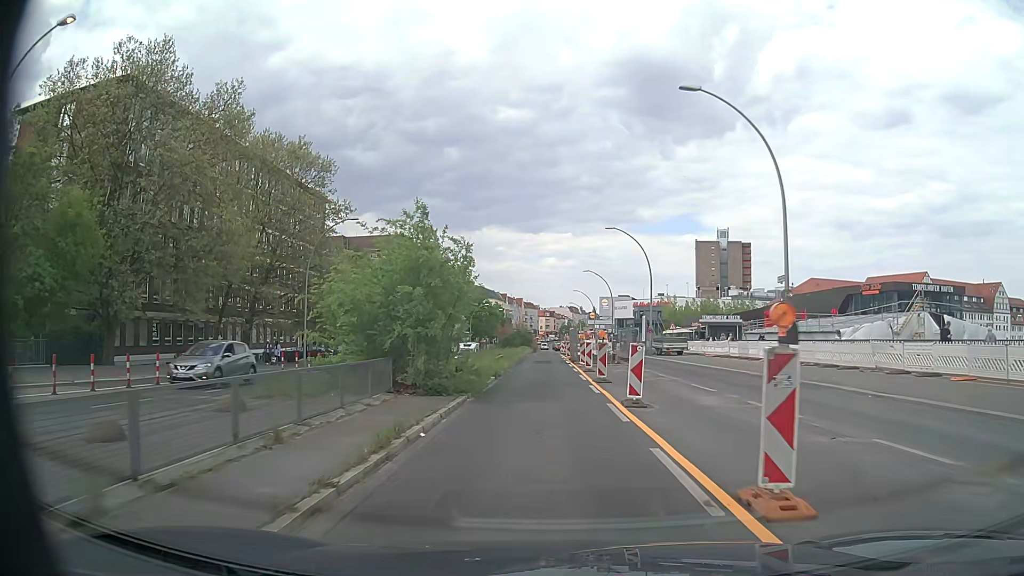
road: primary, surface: asphalt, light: Day
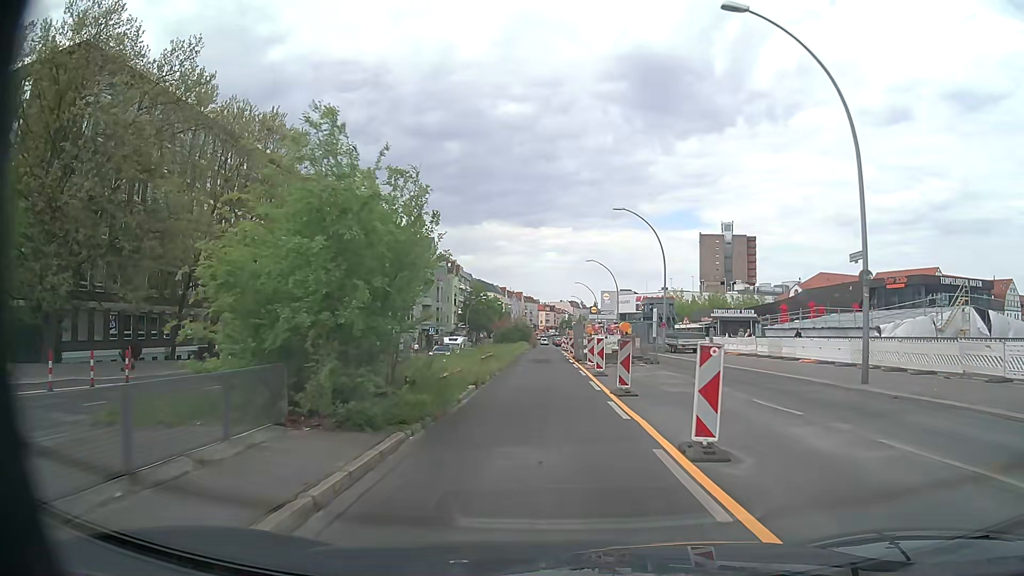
(0.0, +6.2) m; 0°
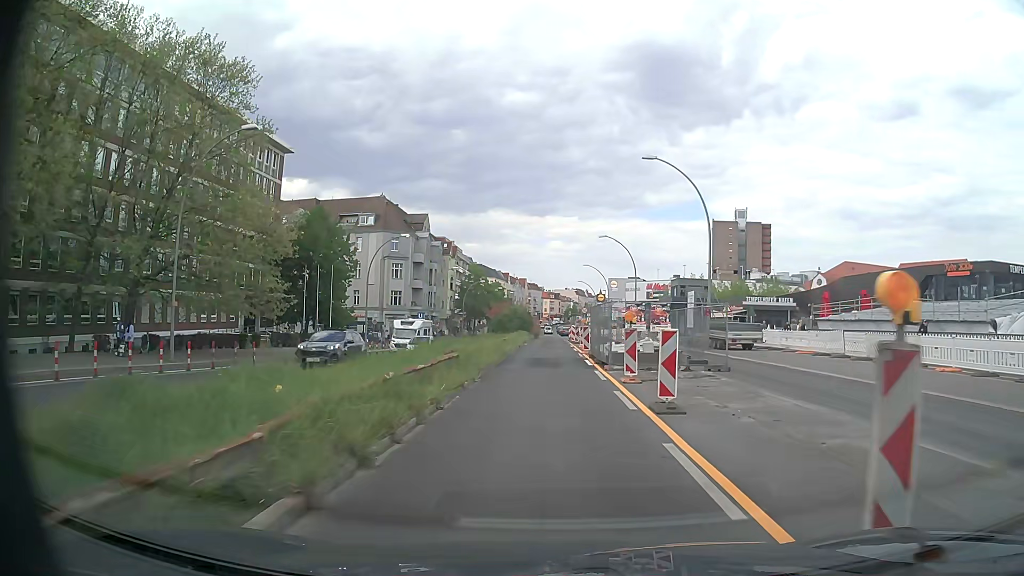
(-0.1, +12.1) m; -1°
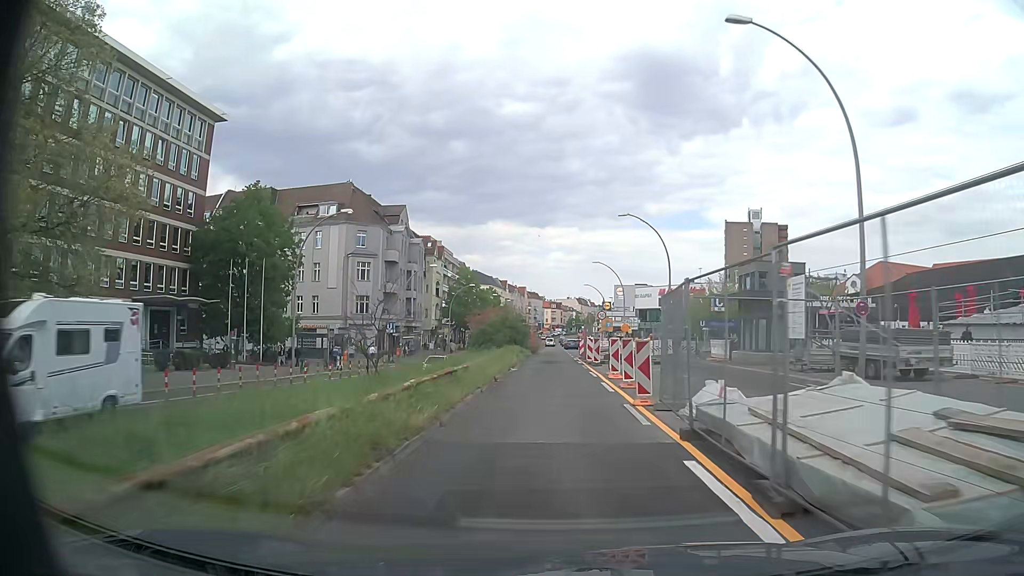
(0.0, +18.2) m; 0°
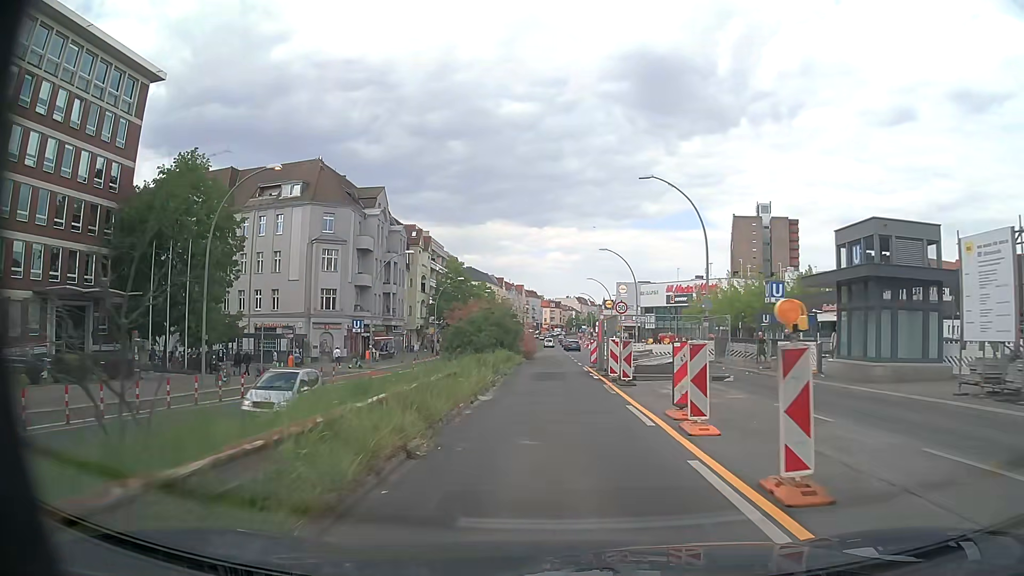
(0.0, +12.0) m; 0°
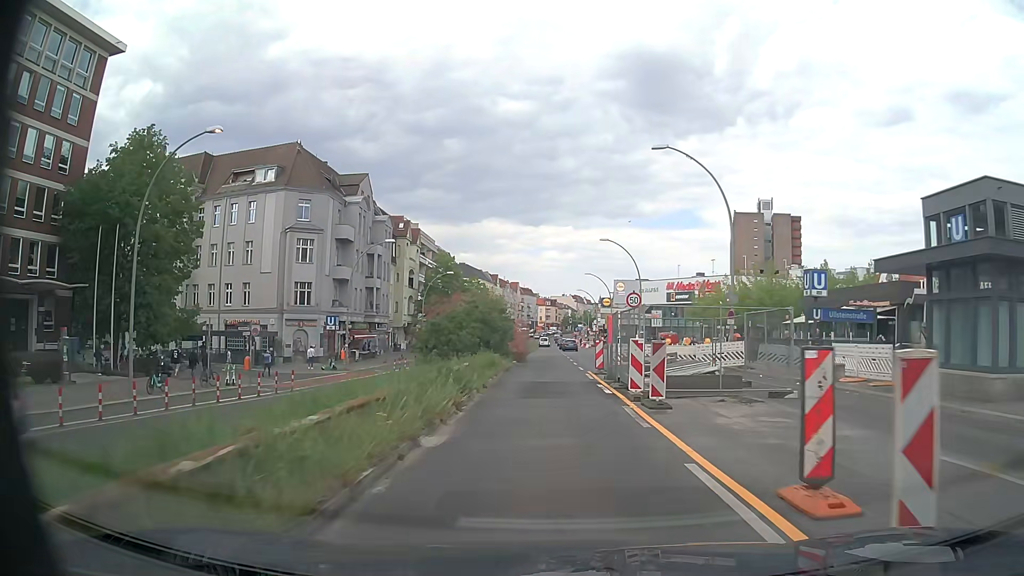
(0.0, +6.0) m; 0°
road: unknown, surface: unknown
